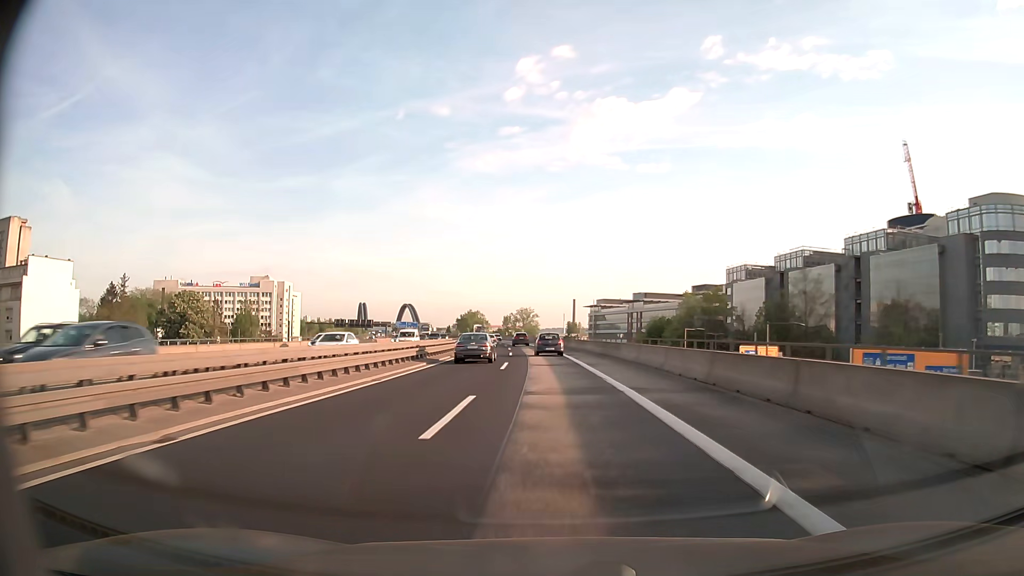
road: motorway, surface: asphalt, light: Day
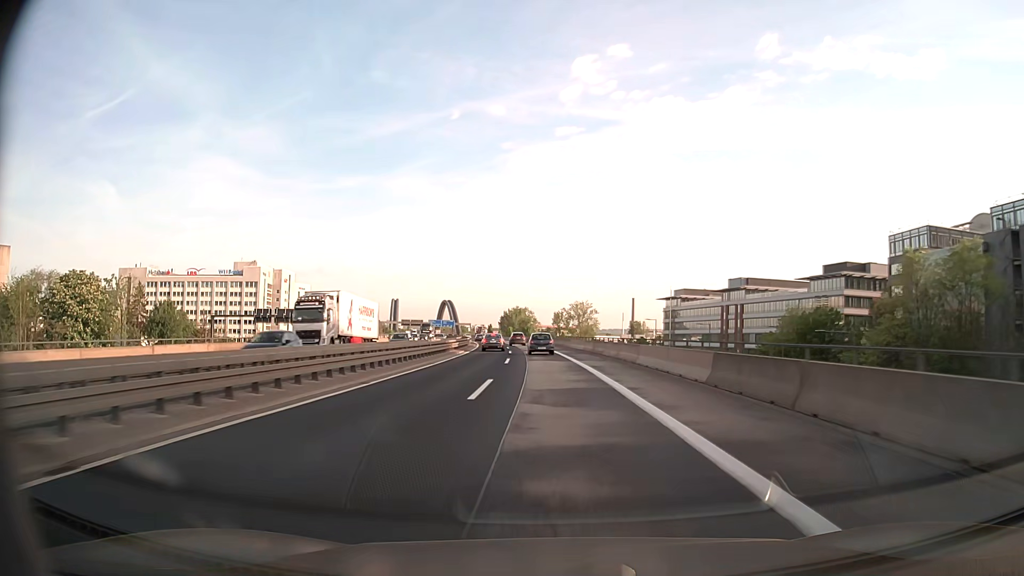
(-2.6, +66.3) m; -5°
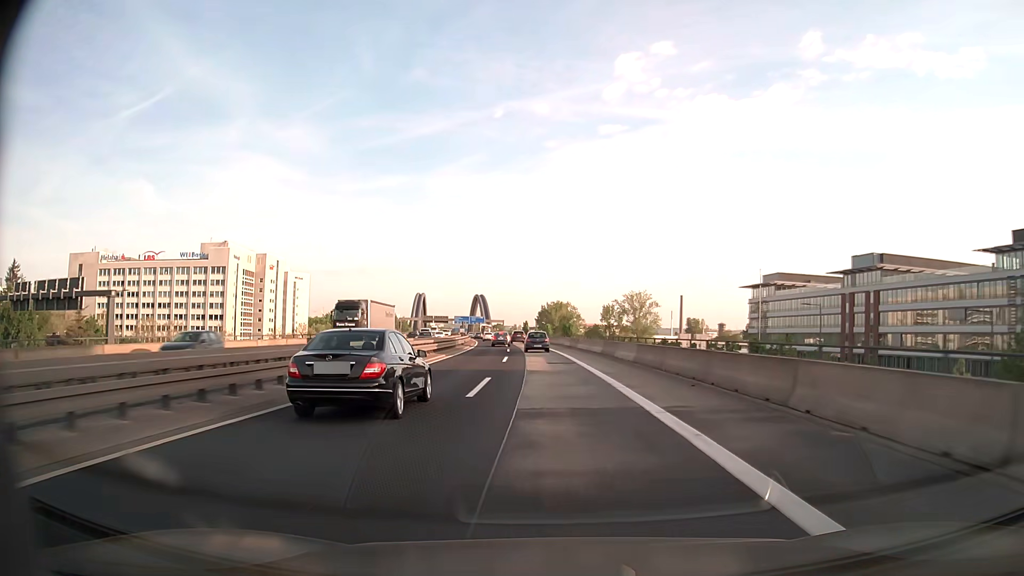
(-1.8, +53.6) m; -4°
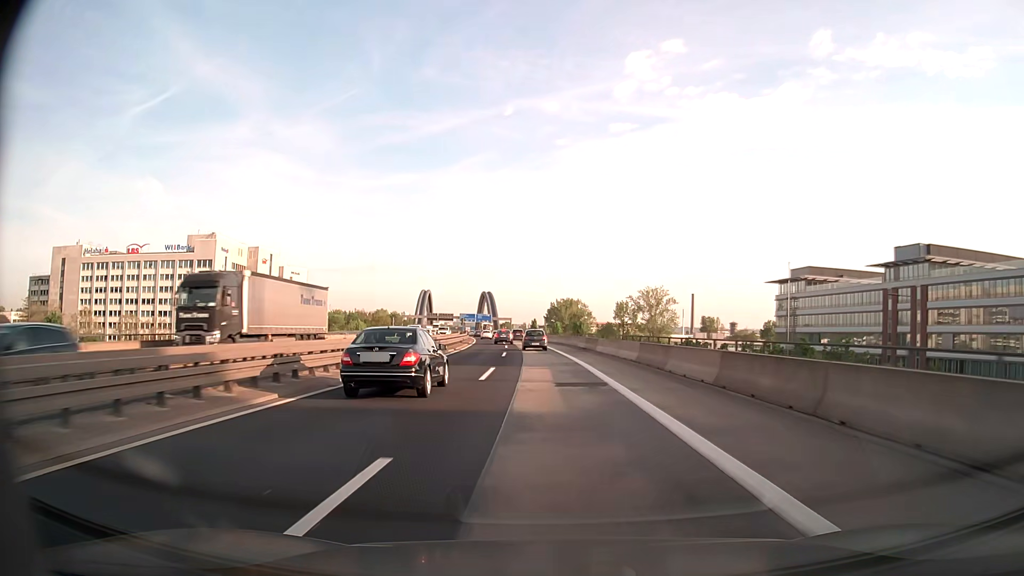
(-0.1, +13.5) m; -1°
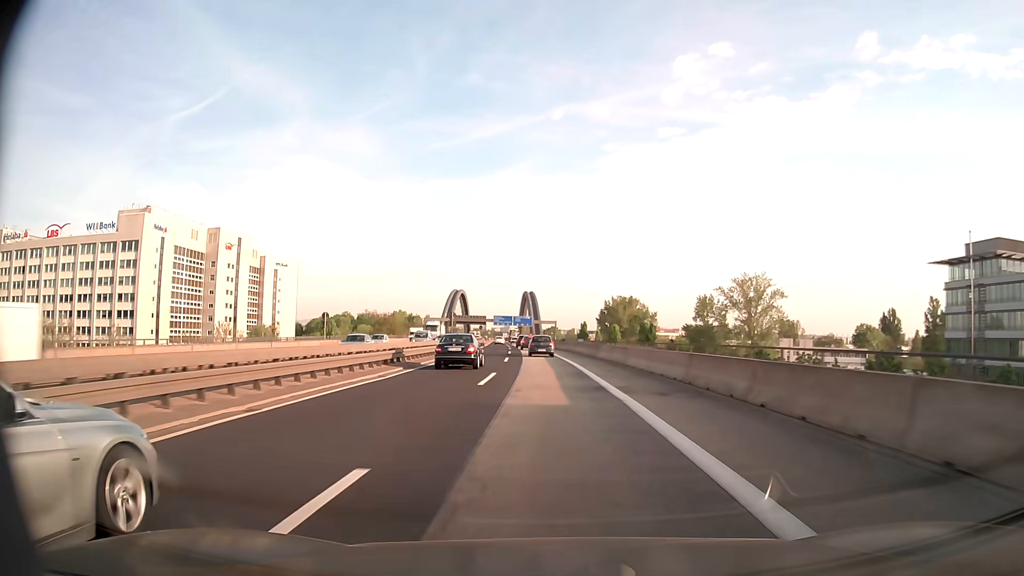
(-1.9, +54.2) m; -4°
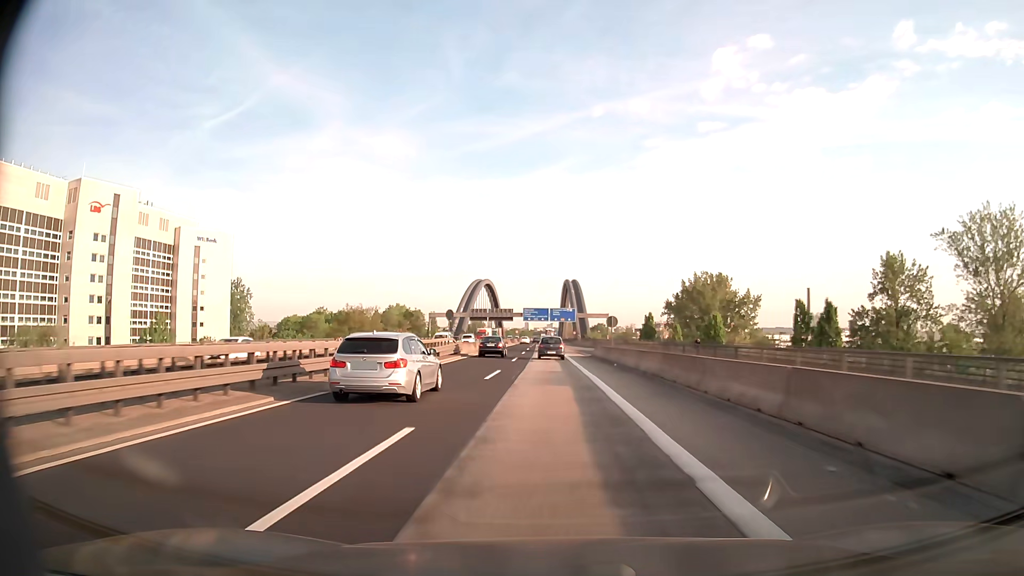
(-2.3, +68.4) m; -3°
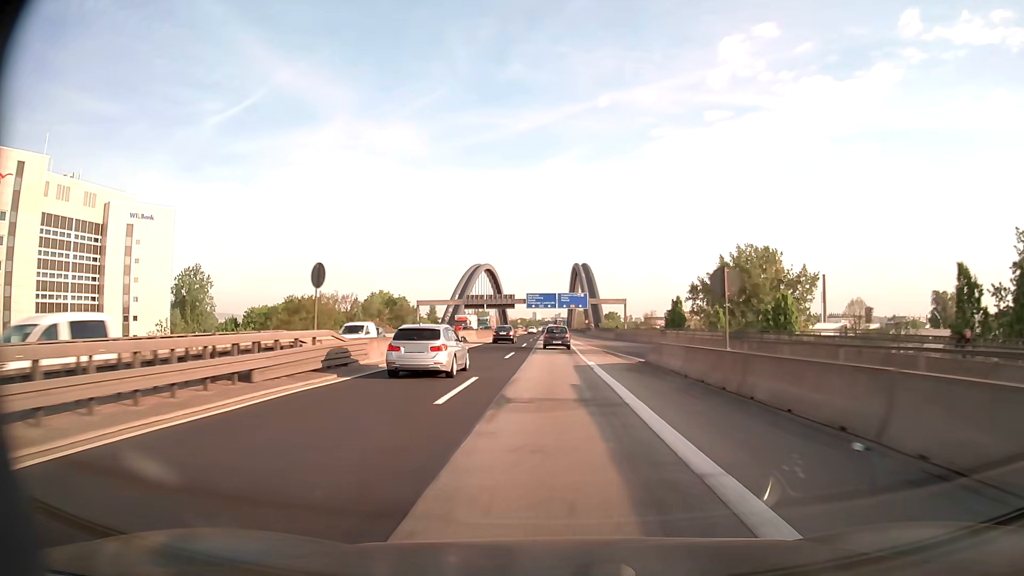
(-0.2, +27.6) m; -1°
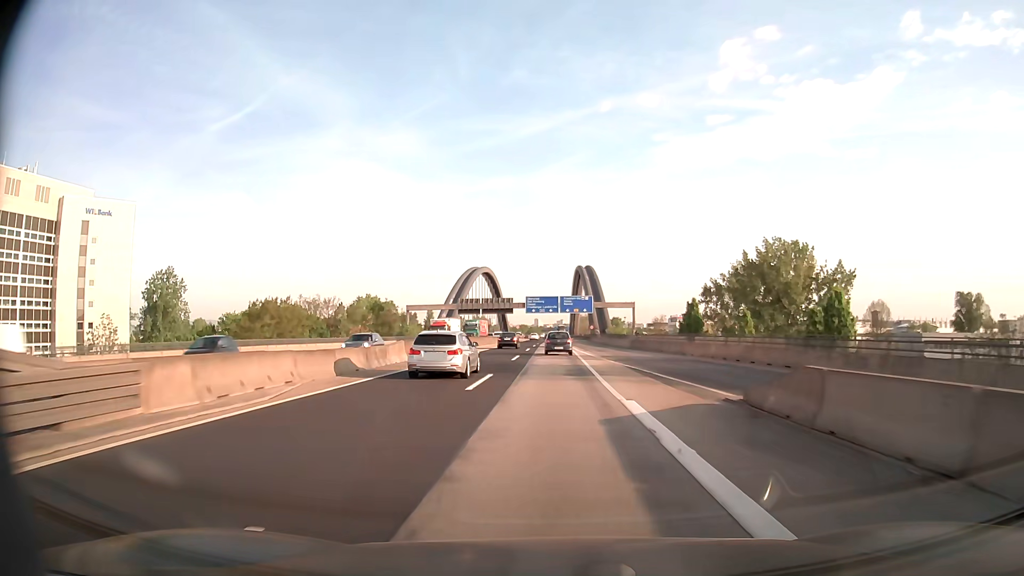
(0.0, +13.8) m; 0°
(0, +10) (0, +20) (0, +30) (0, +40) (0, +50) (0, +60) (0, +70) (0, +80) (0, +90) (0, +100) m
